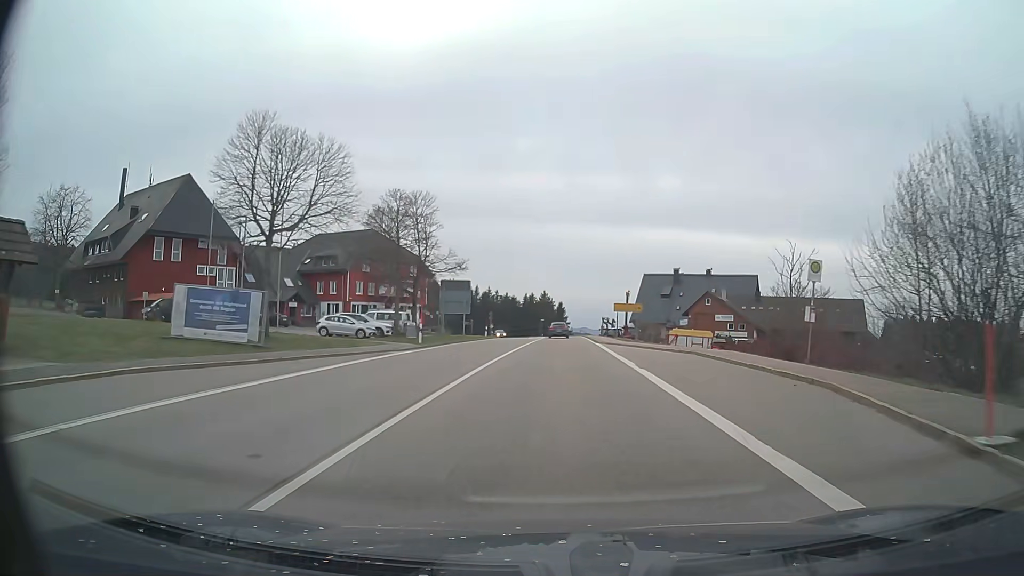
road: primary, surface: asphalt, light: Day
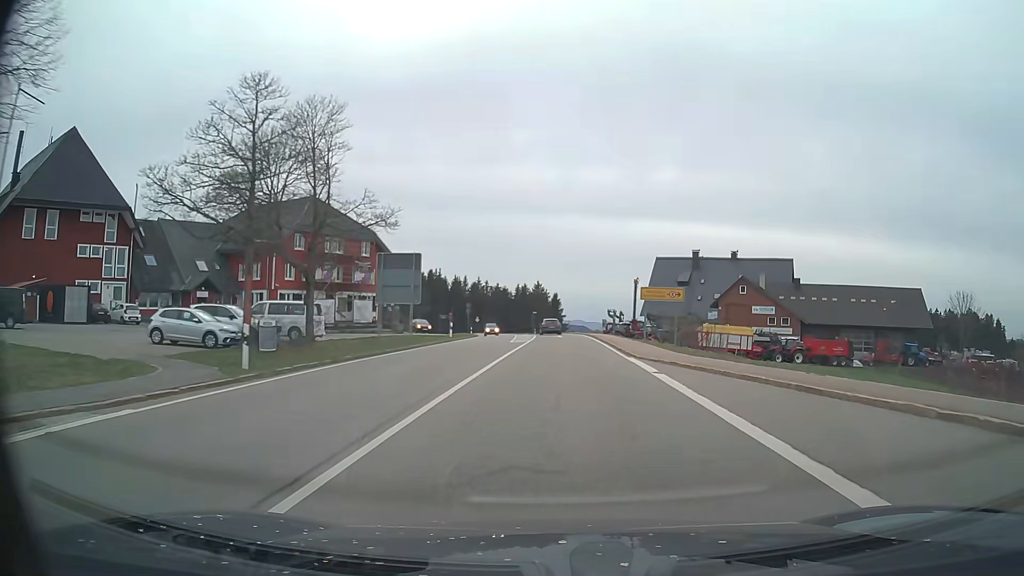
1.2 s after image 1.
(0.0, +19.7) m; +1°
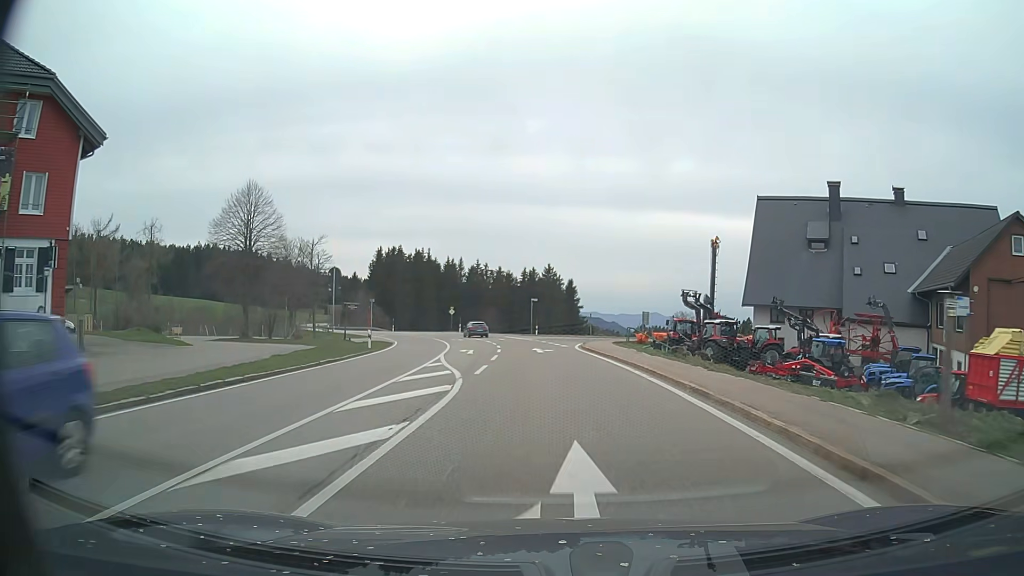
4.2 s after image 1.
(+0.4, +47.0) m; -1°
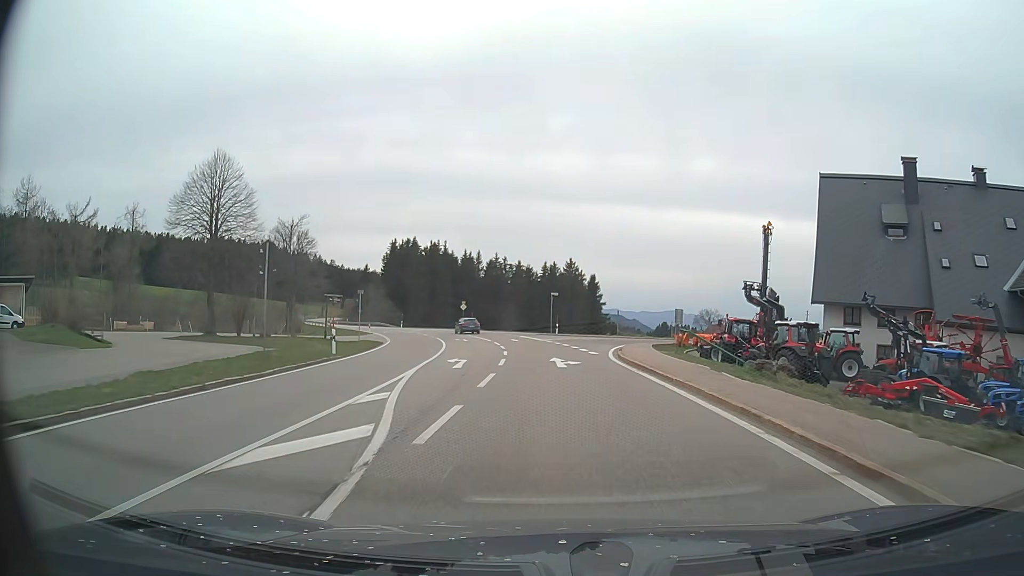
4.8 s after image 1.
(-0.1, +8.8) m; -2°
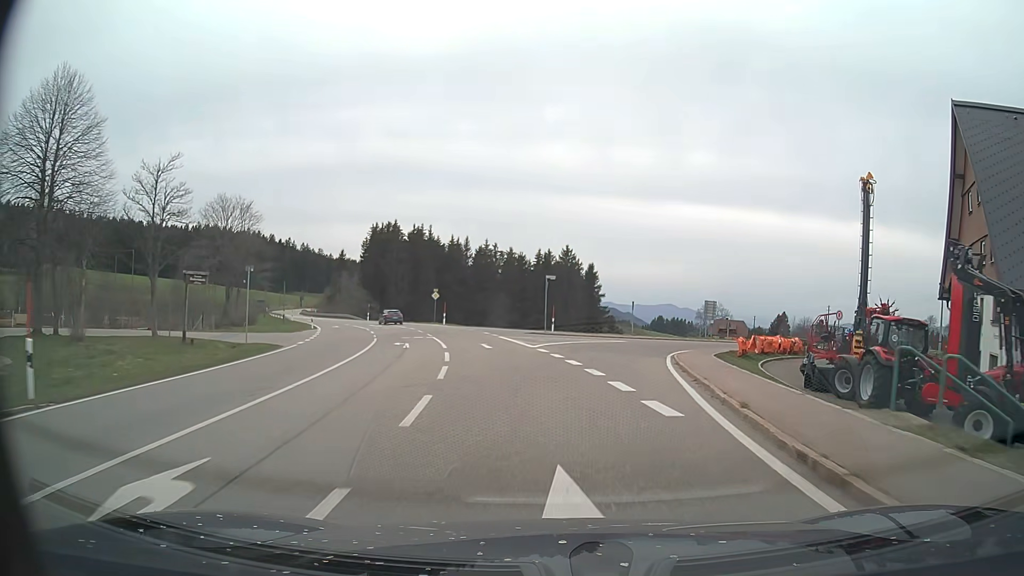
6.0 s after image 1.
(-0.1, +16.9) m; 0°
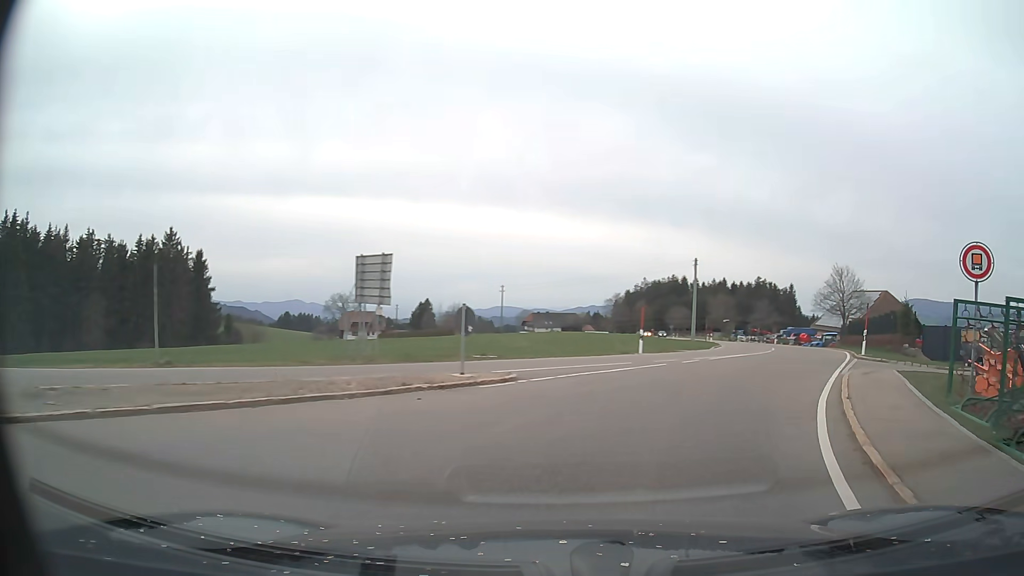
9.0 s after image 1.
(+6.6, +35.7) m; +32°
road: tertiary_link
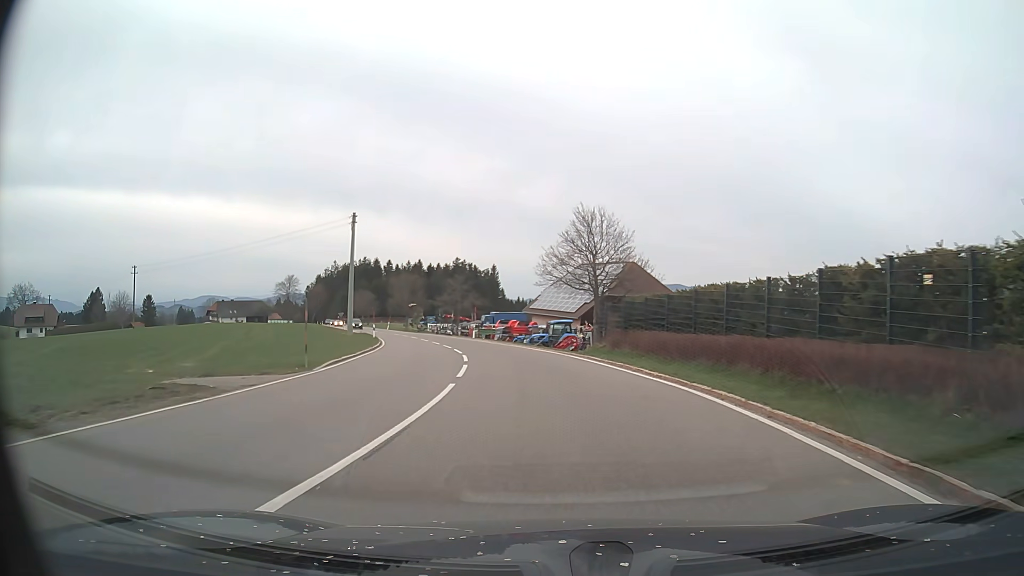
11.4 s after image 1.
(+8.6, +25.6) m; +26°
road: tertiary
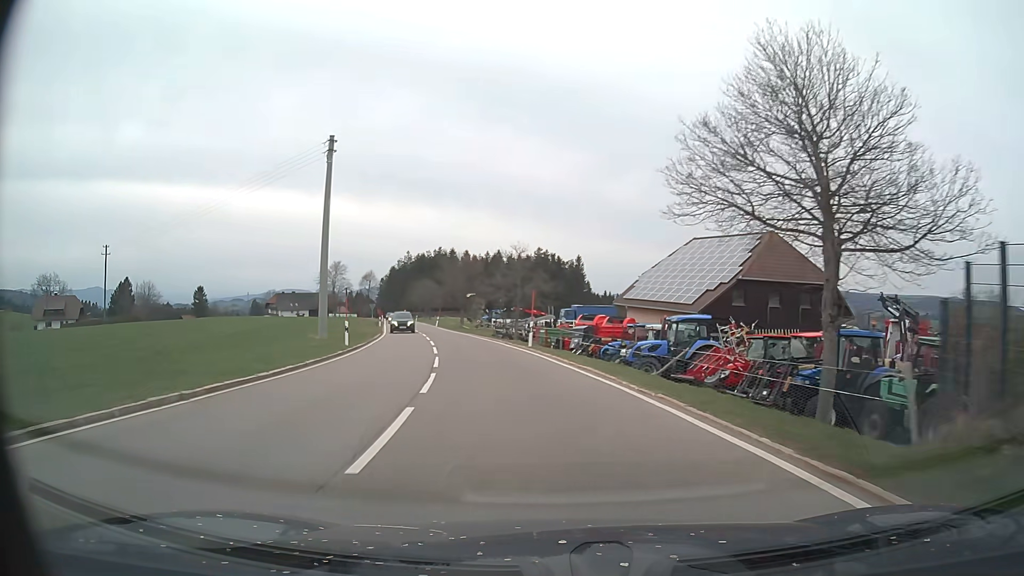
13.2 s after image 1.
(-1.2, +23.6) m; -7°
(0, +10) (-1, +20) (-3, +30) (-5, +40) (-8, +49) (-10, +59) (-13, +69) (-15, +78) (-18, +88) (-20, +98) m
